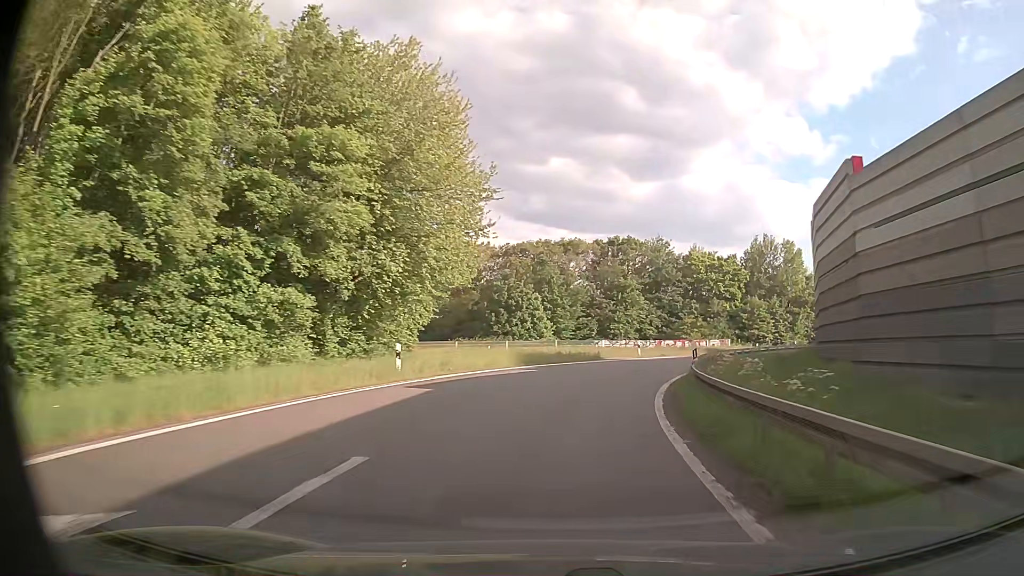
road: motorway_link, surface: asphalt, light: Day
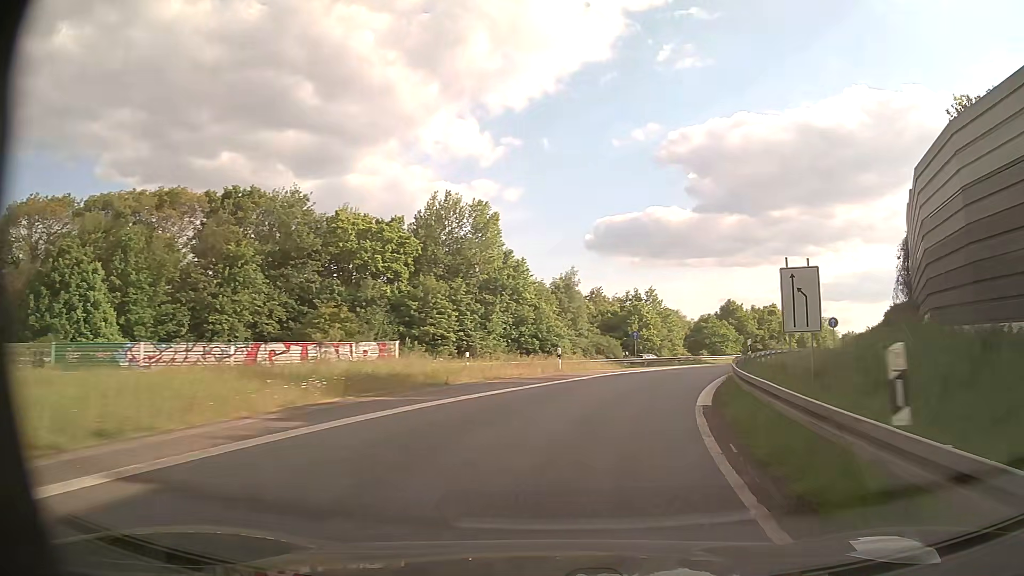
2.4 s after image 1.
(+8.3, +37.0) m; +28°
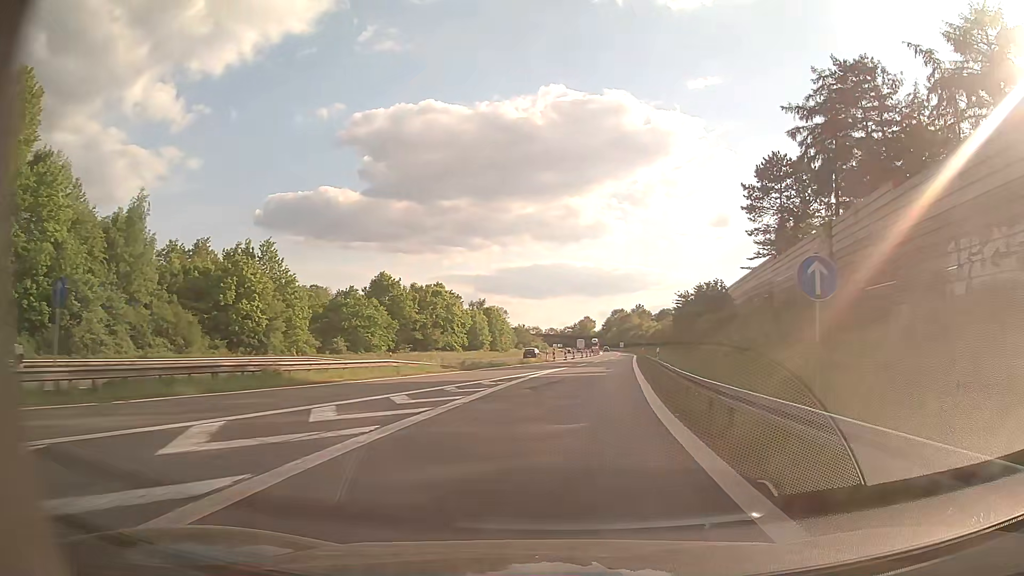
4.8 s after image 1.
(+11.2, +37.5) m; +30°
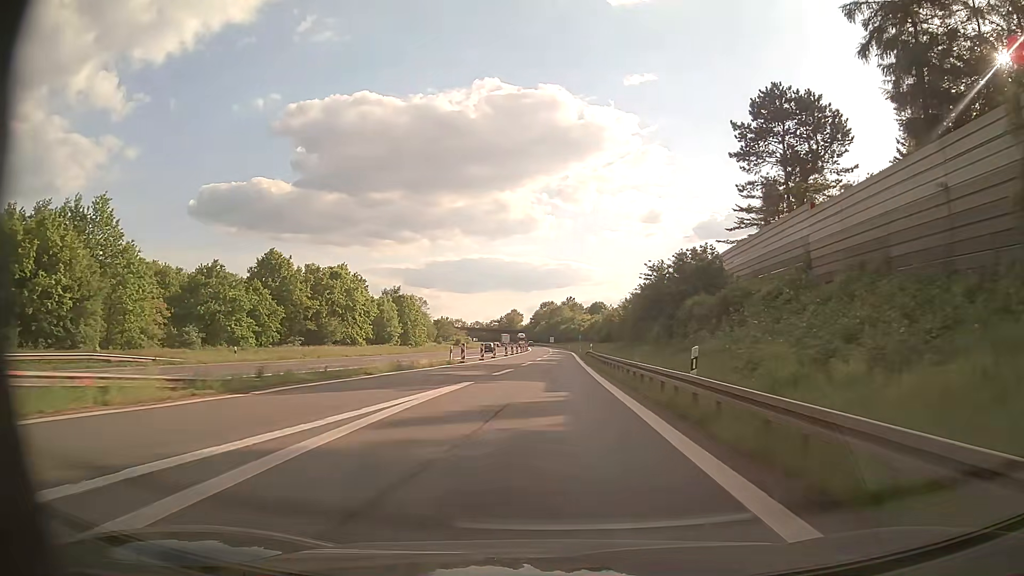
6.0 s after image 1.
(+1.6, +22.0) m; +7°
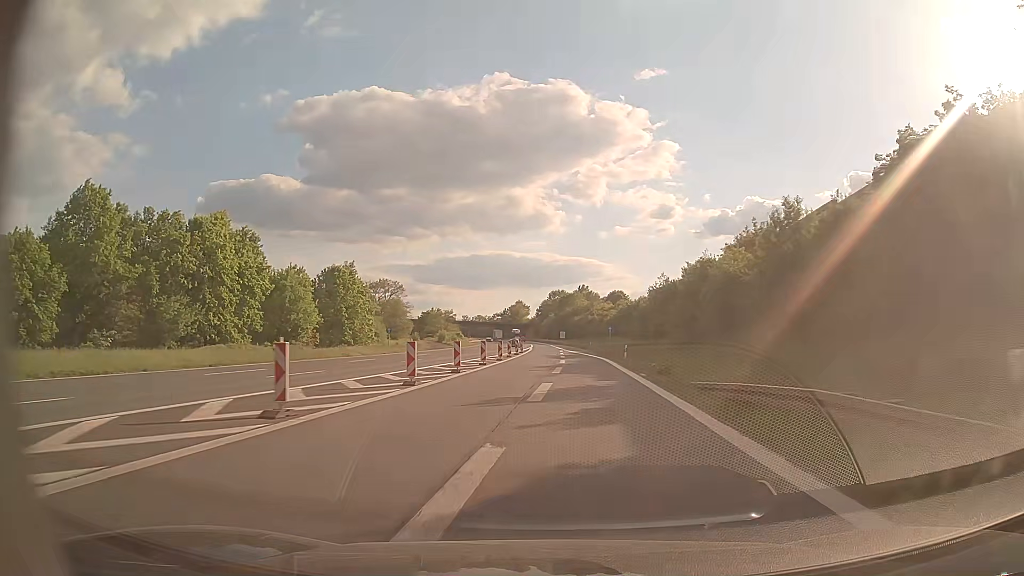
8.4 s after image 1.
(+0.6, +49.6) m; 0°
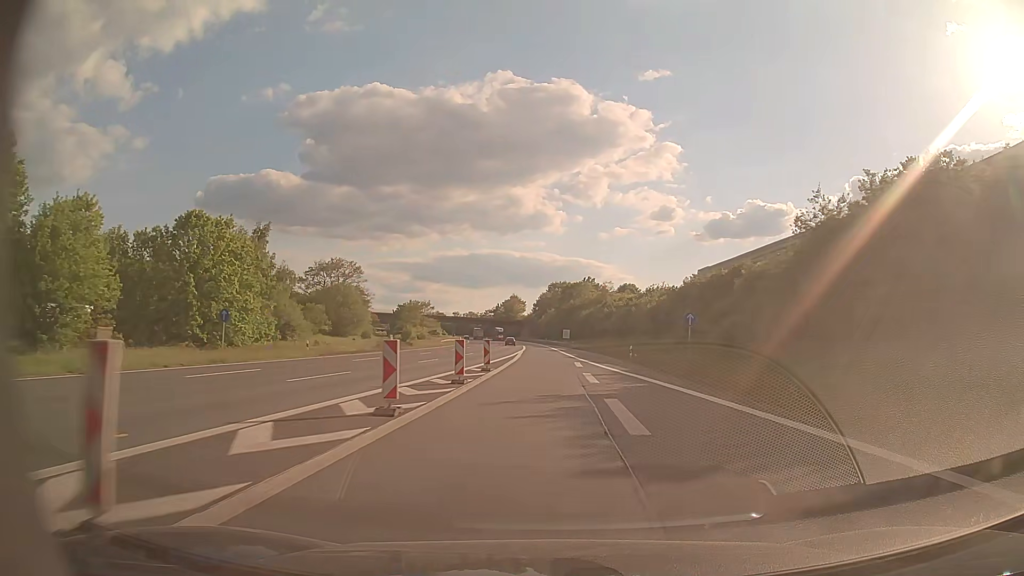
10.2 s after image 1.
(-0.2, +41.5) m; 0°
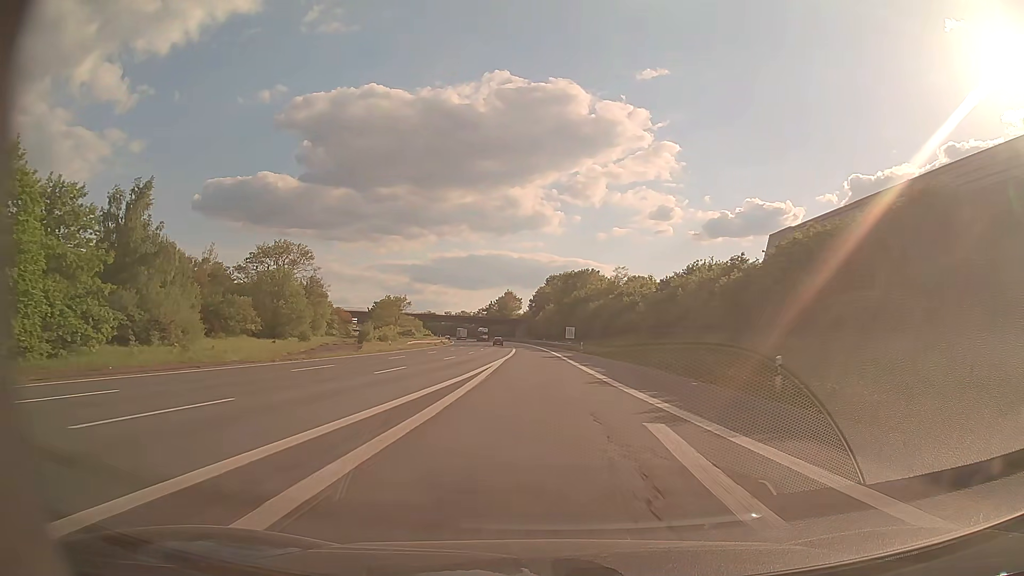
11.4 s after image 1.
(+0.1, +29.4) m; 0°
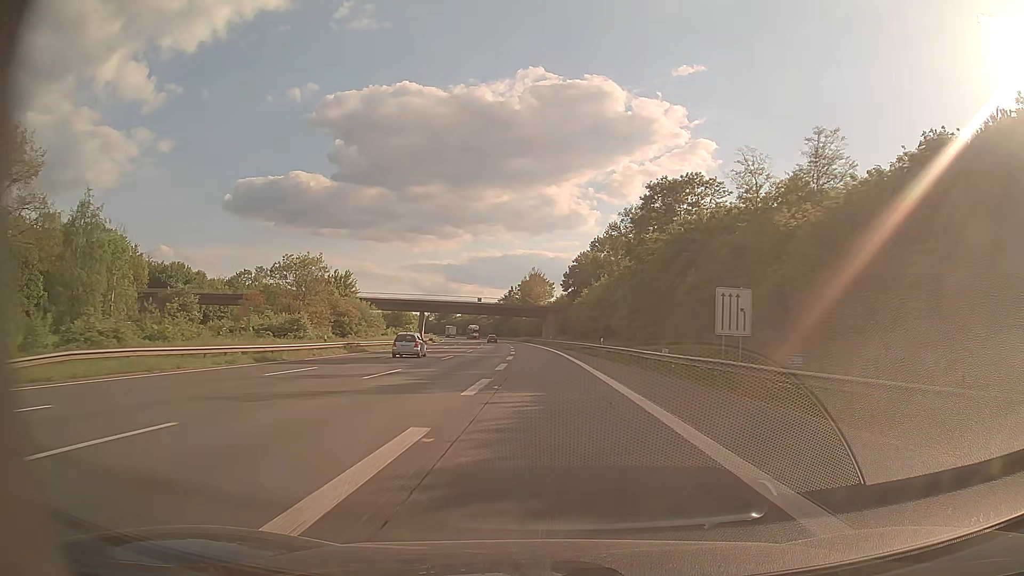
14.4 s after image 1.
(-2.0, +77.4) m; -3°
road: motorway
(0, +10) (0, +20) (-1, +30) (-1, +40) (-2, +50) (-3, +60) (-4, +70) (-5, +80) (-6, +90) (-7, +100) m
